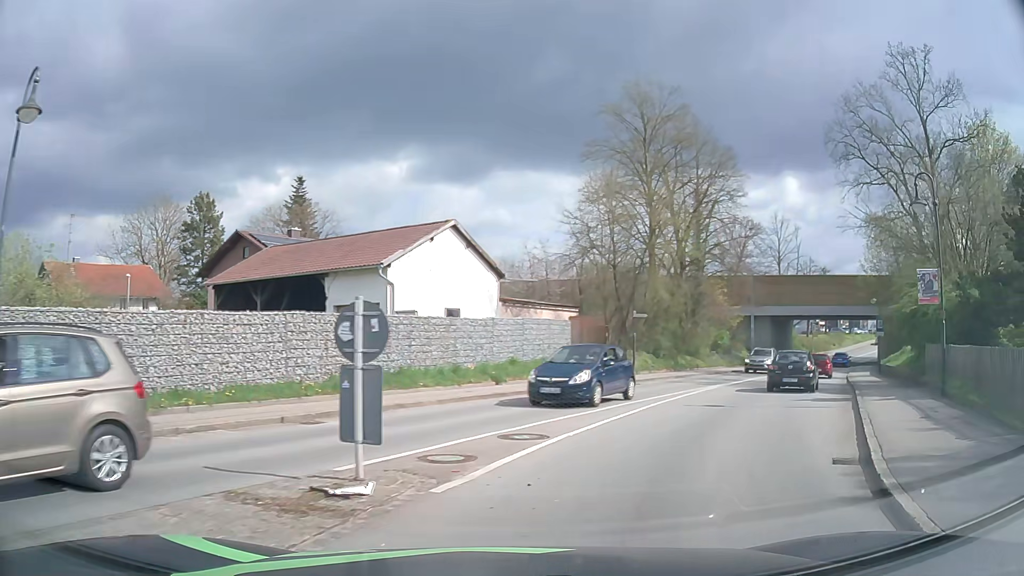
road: secondary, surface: asphalt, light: Day
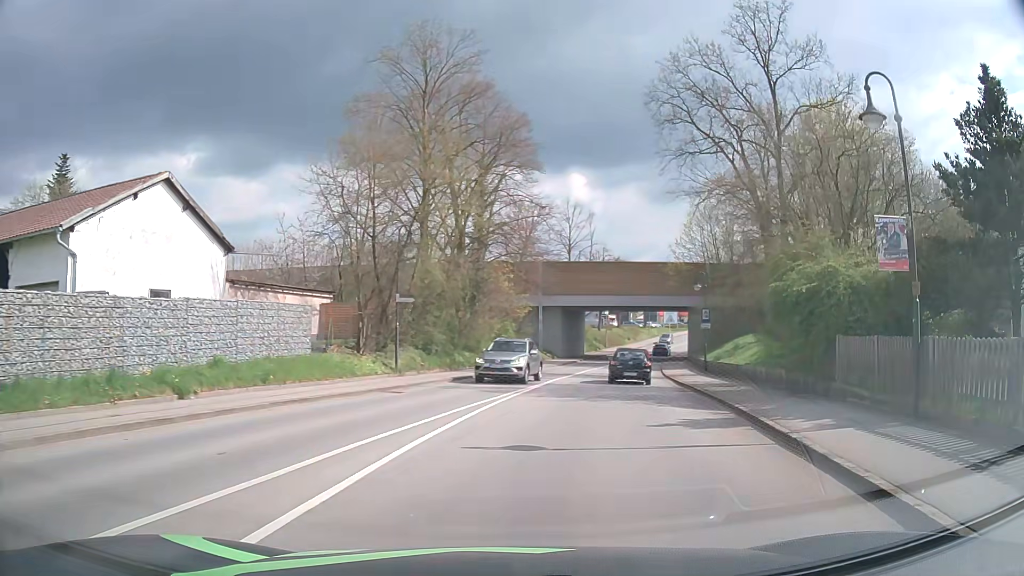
(+1.4, +7.9) m; +19°
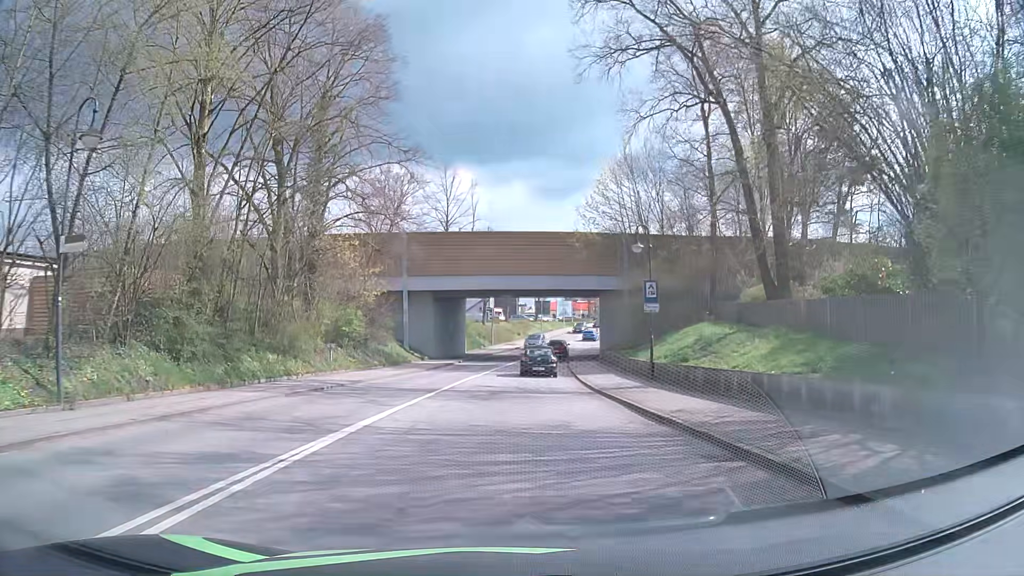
(+1.8, +15.0) m; +10°
